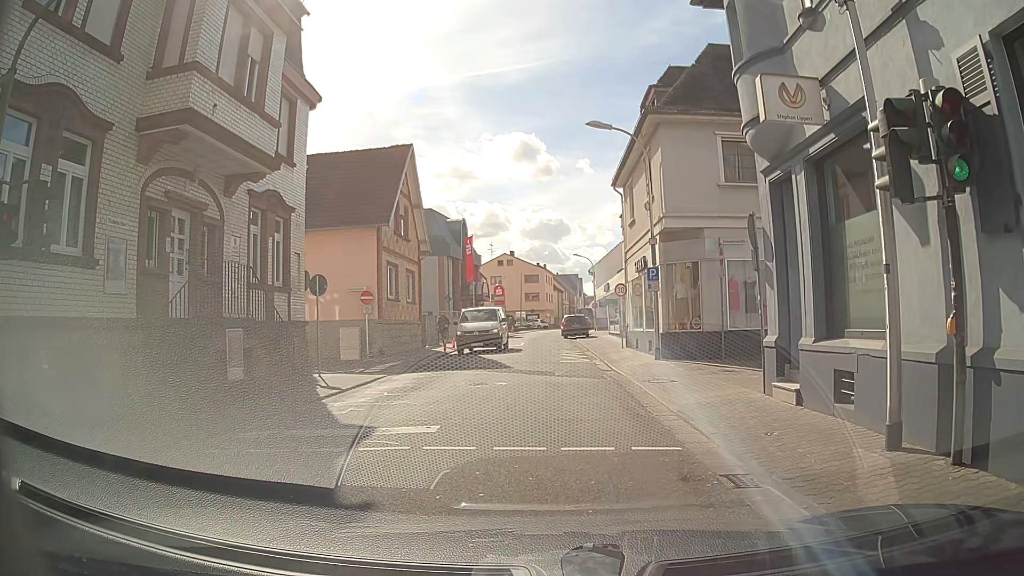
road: tertiary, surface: asphalt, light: Day
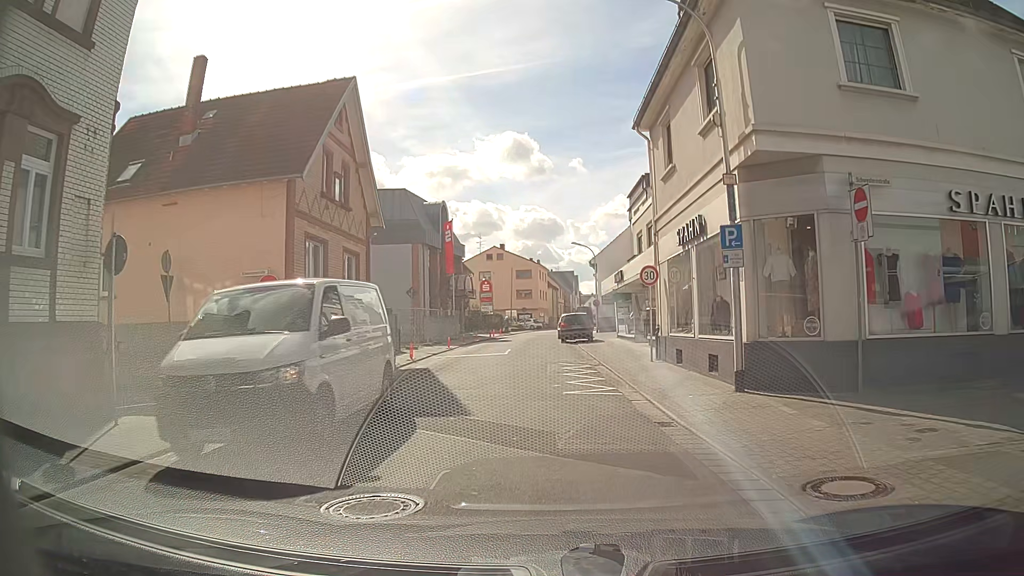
(+0.5, +9.9) m; +2°
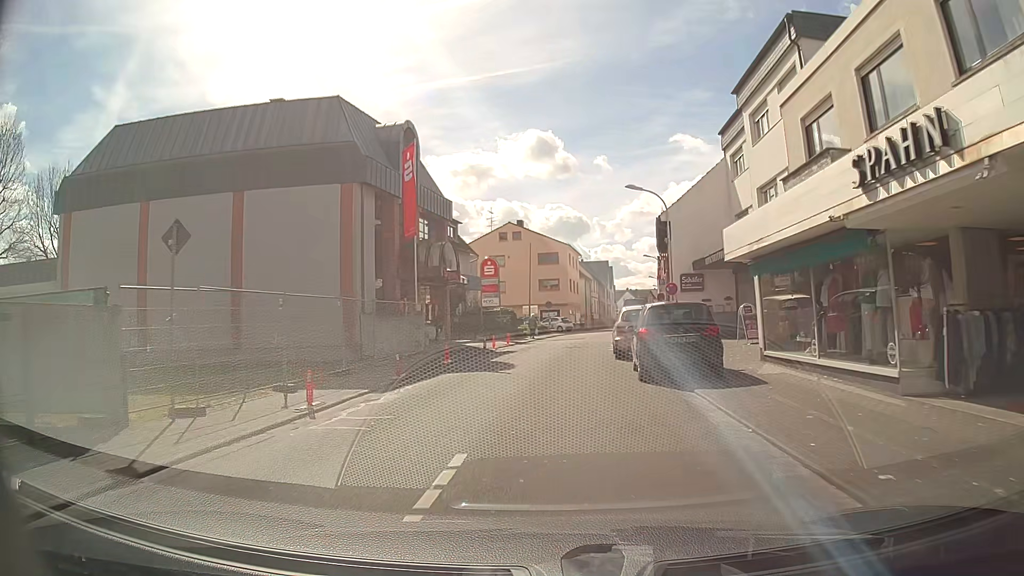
(-0.3, +23.4) m; -1°
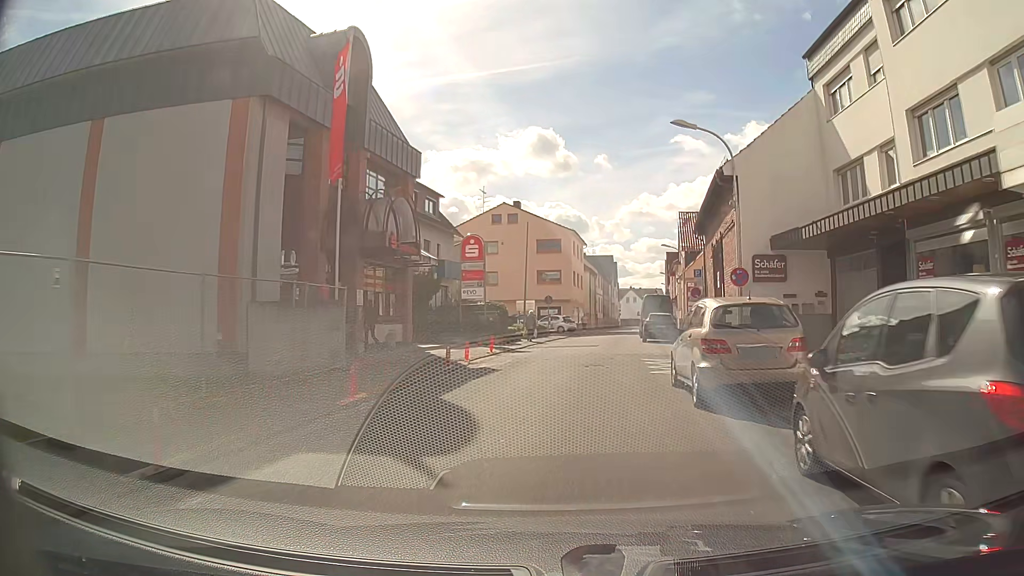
(-0.3, +11.0) m; -2°
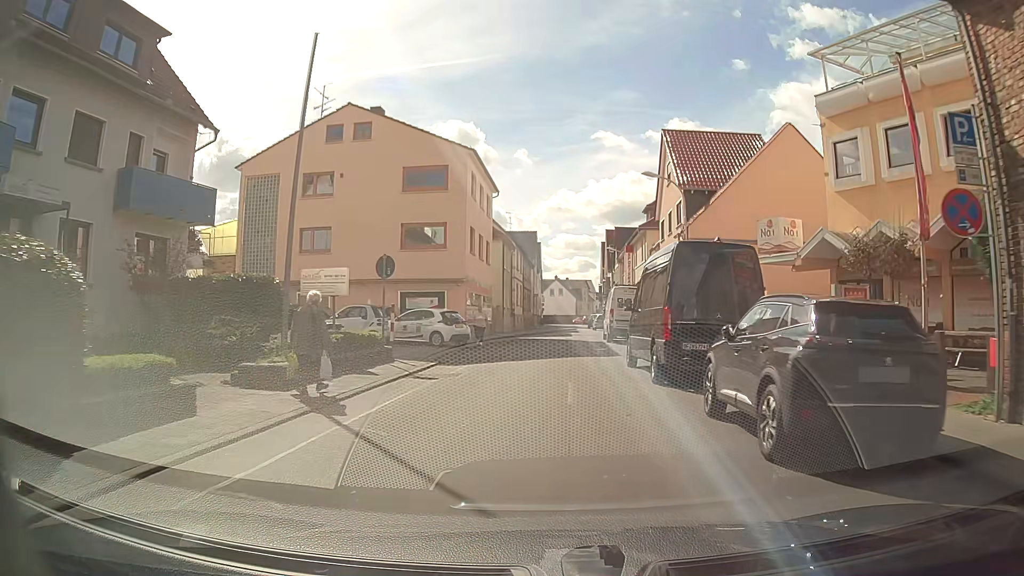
(+2.6, +28.8) m; +8°
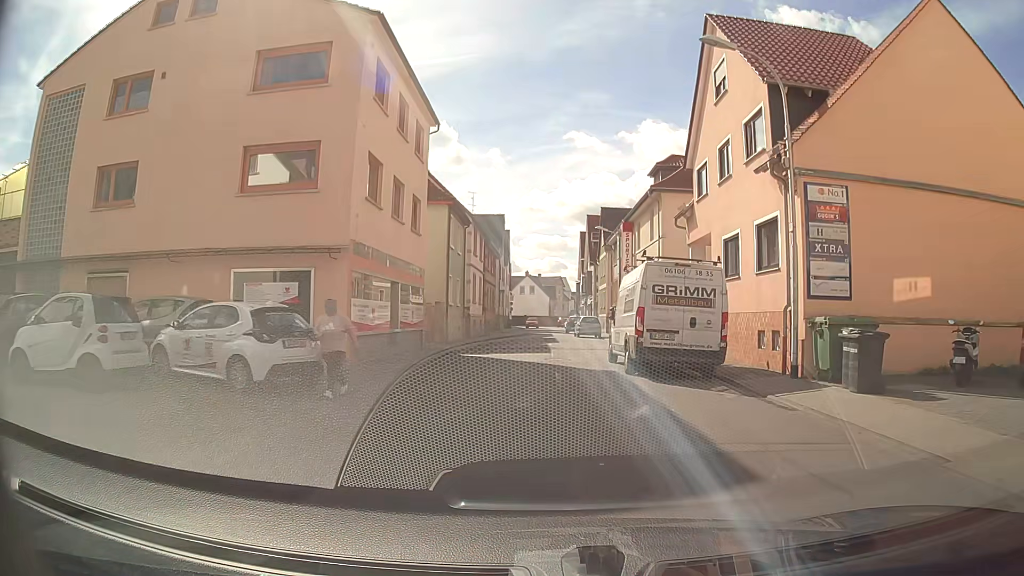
(+0.2, +15.3) m; +2°
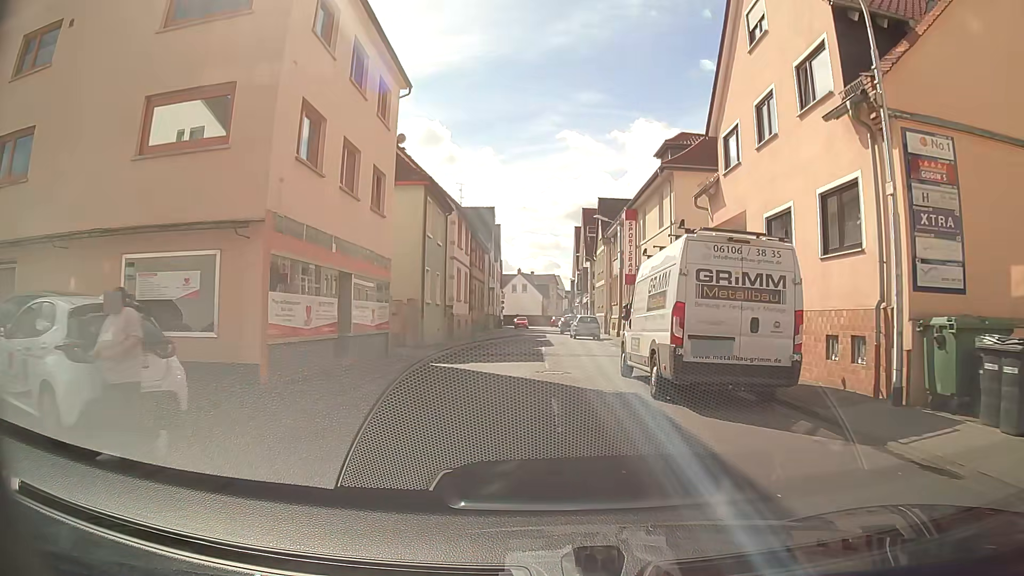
(0.0, +4.7) m; 0°
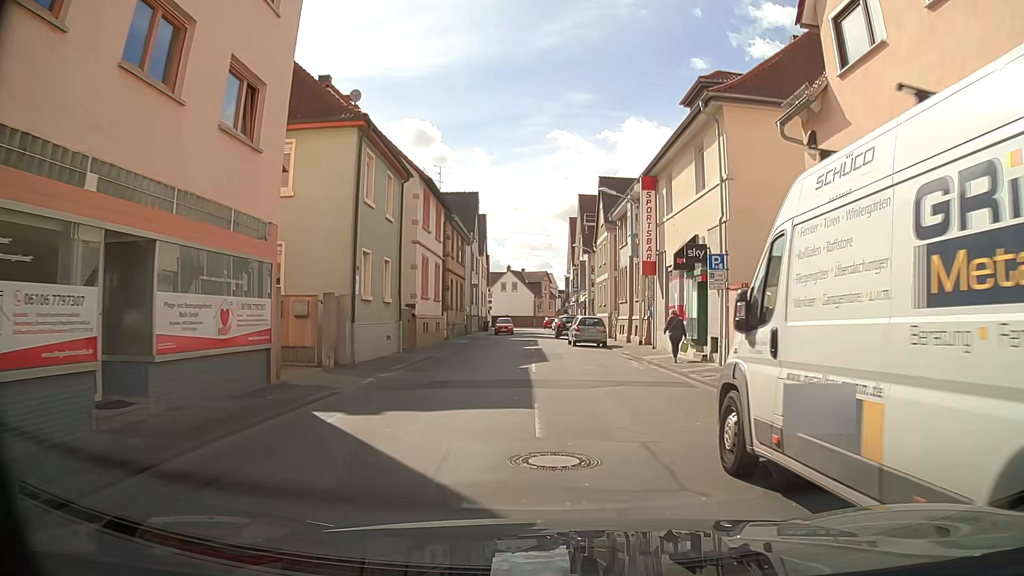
(+0.1, +9.1) m; +1°
(0, +10) (0, +20) (-1, +30) (-1, +40) (-1, +50) (-1, +60) (-2, +70) (-2, +80) (-1, +90) (+2, +99) m
